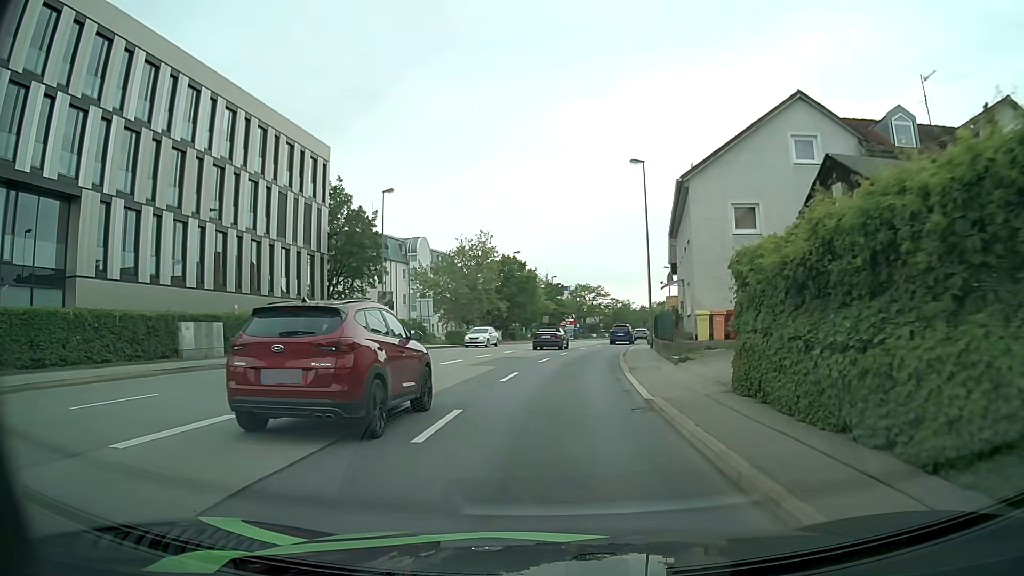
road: primary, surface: asphalt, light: Day
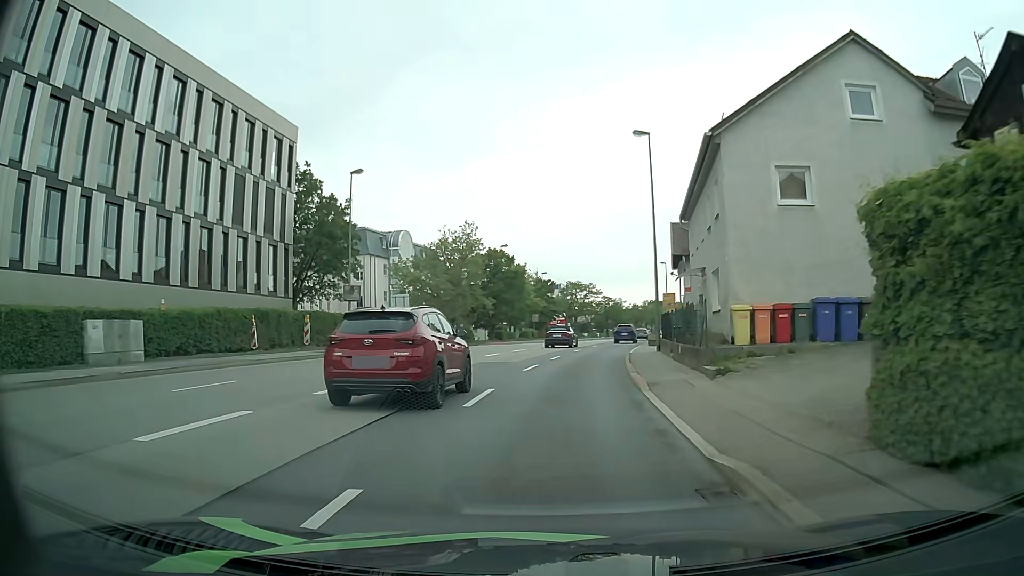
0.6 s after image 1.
(0.0, +5.4) m; +1°
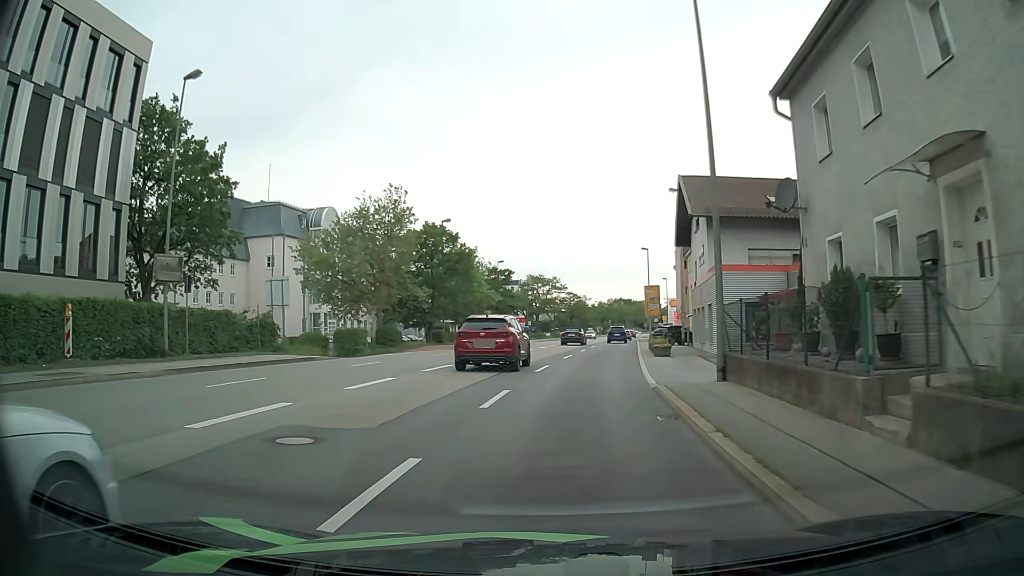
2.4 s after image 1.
(+0.5, +16.6) m; +4°
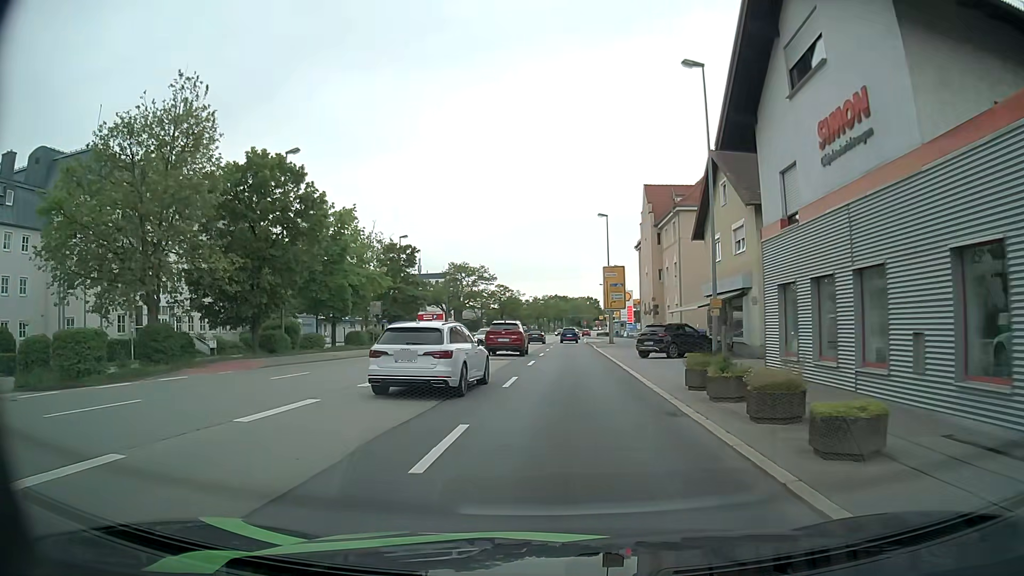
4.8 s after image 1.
(+1.0, +22.7) m; +5°
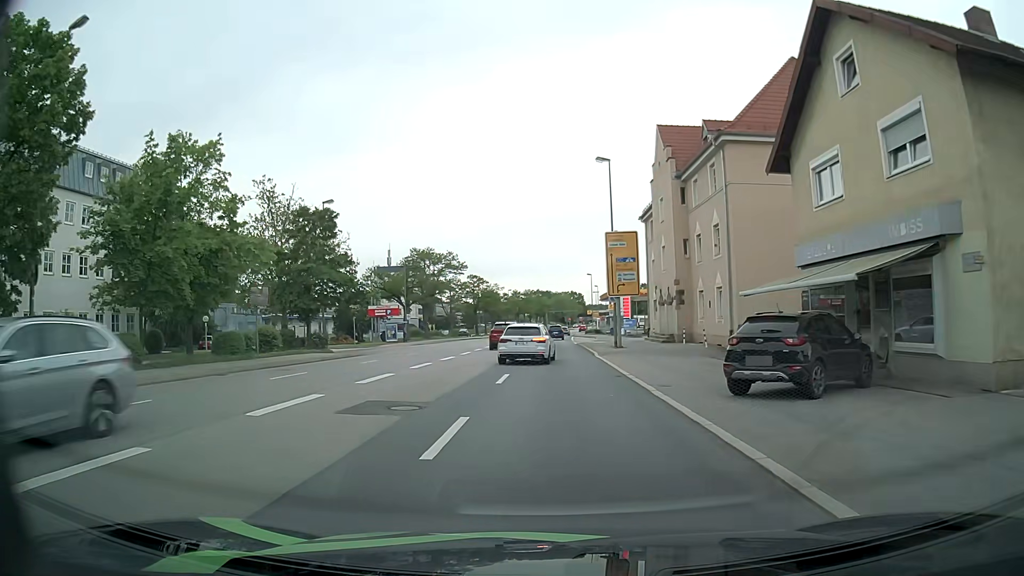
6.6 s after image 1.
(+0.4, +17.4) m; +1°
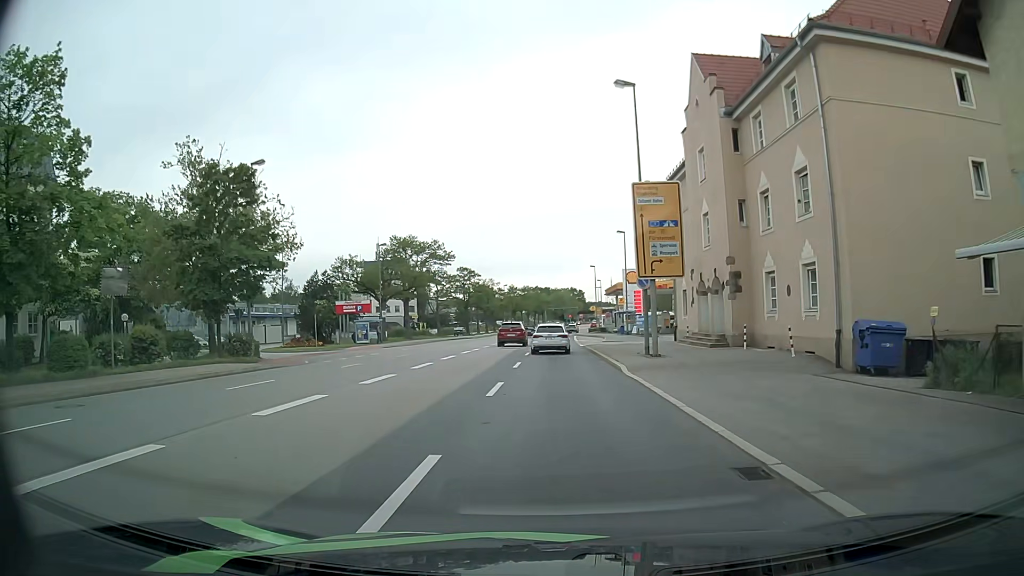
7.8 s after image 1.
(+0.1, +11.8) m; +1°
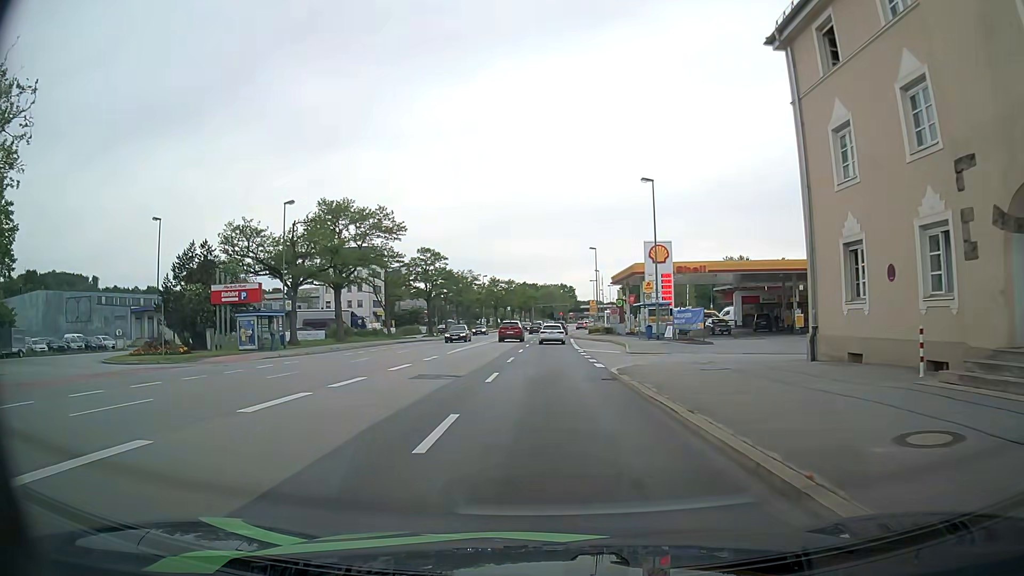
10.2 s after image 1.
(+0.1, +23.9) m; +1°
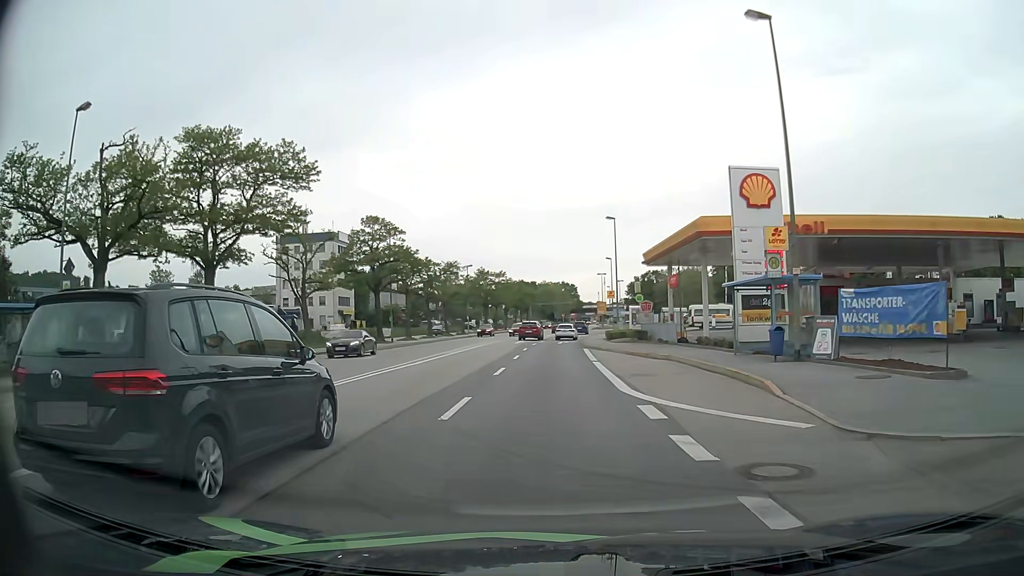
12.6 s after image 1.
(-0.1, +24.2) m; 0°
(0, +10) (0, +20) (0, +30) (0, +40) (+1, +50) (+1, +60) (+2, +70) (+3, +80) (+4, +90) (+5, +100) m
